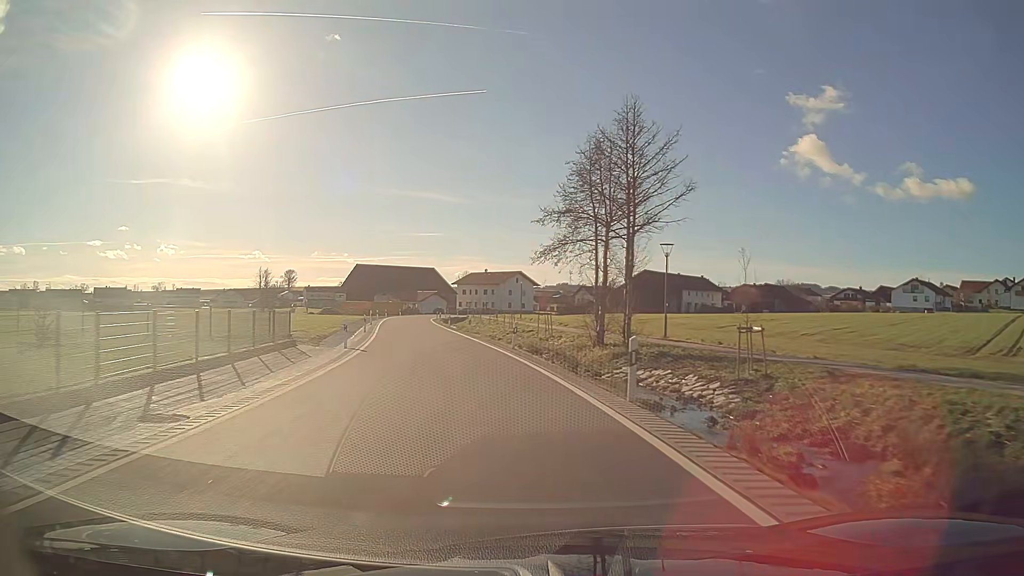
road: secondary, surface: asphalt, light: Day
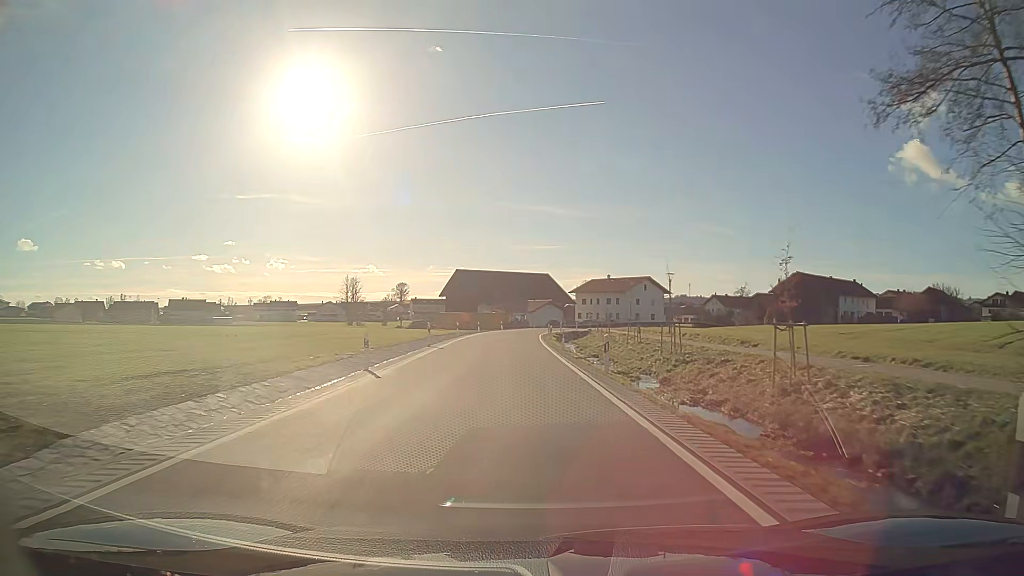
(-2.1, +23.1) m; -9°
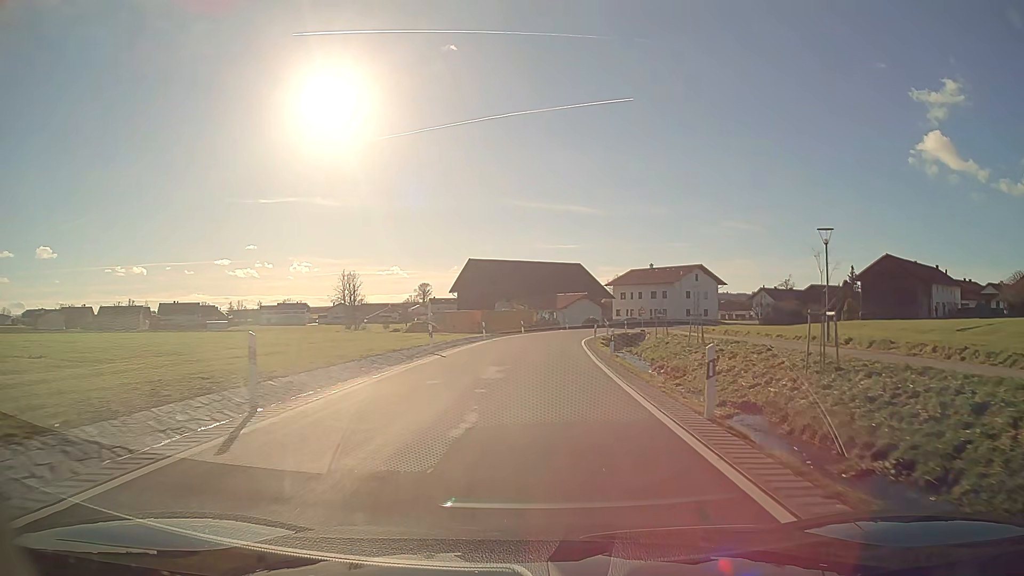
(-0.5, +23.5) m; -2°
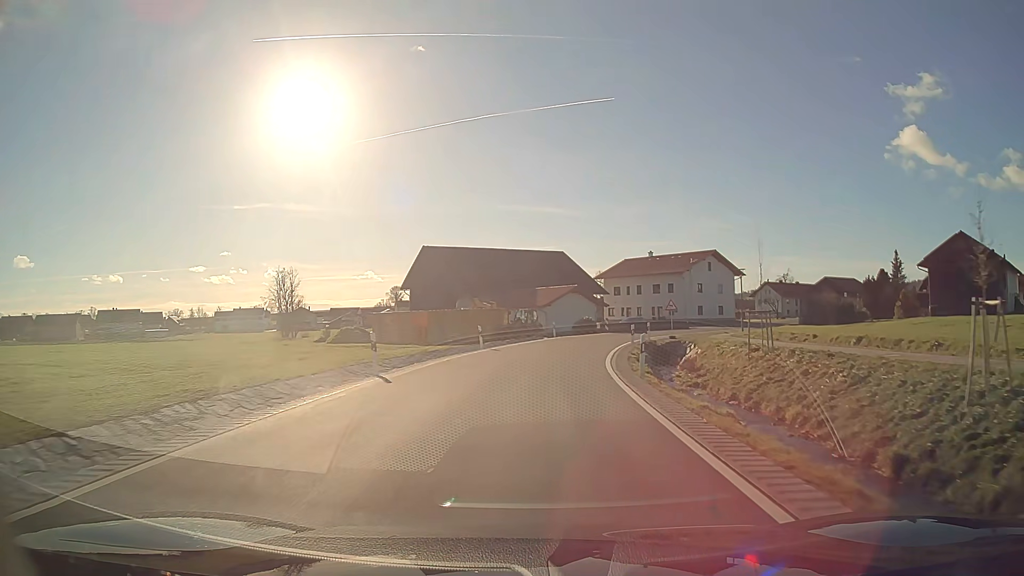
(+0.4, +23.6) m; +2°
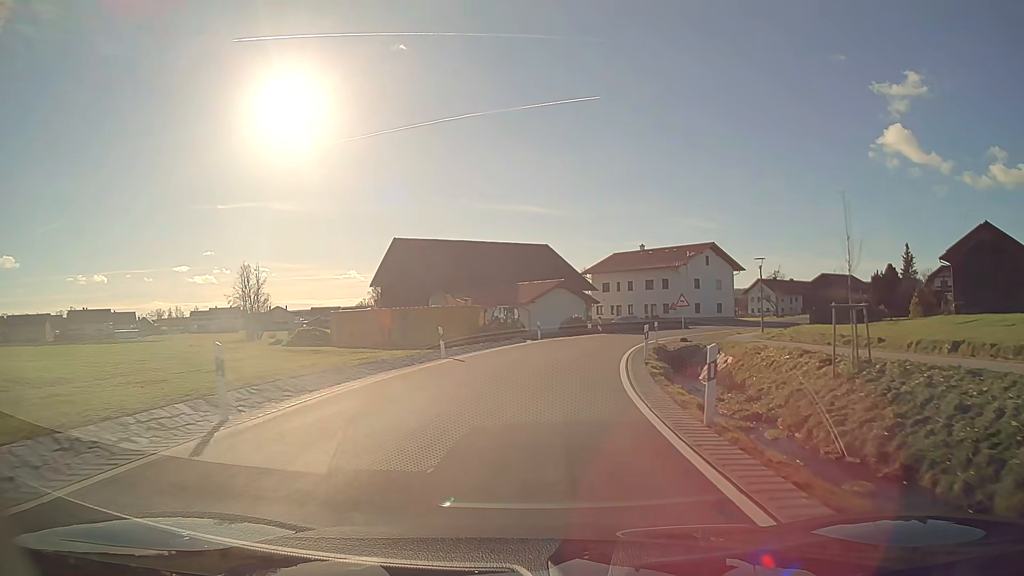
(+0.1, +7.8) m; +2°
(0, +10) (+1, +20) (+3, +30) (+6, +39) (+11, +48) (+16, +57) (+22, +65) (+27, +73) (+33, +81) (+39, +89) m
